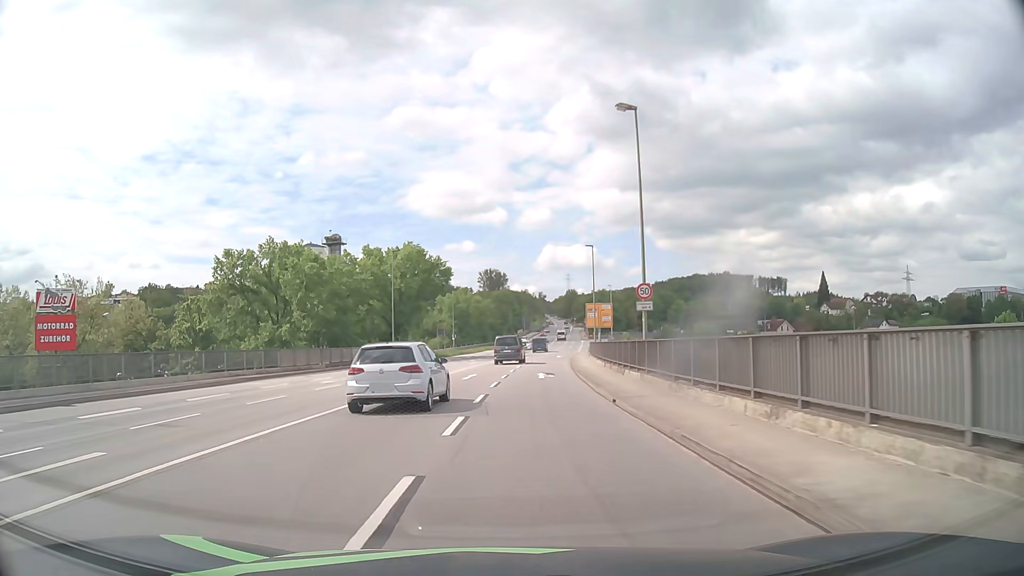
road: primary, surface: asphalt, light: Day
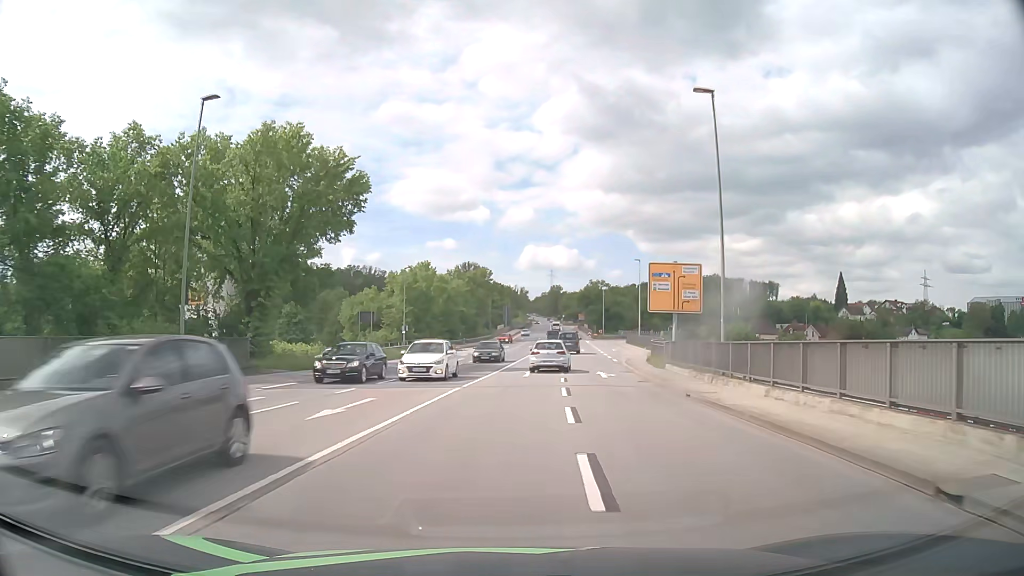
(+0.1, +40.8) m; +2°
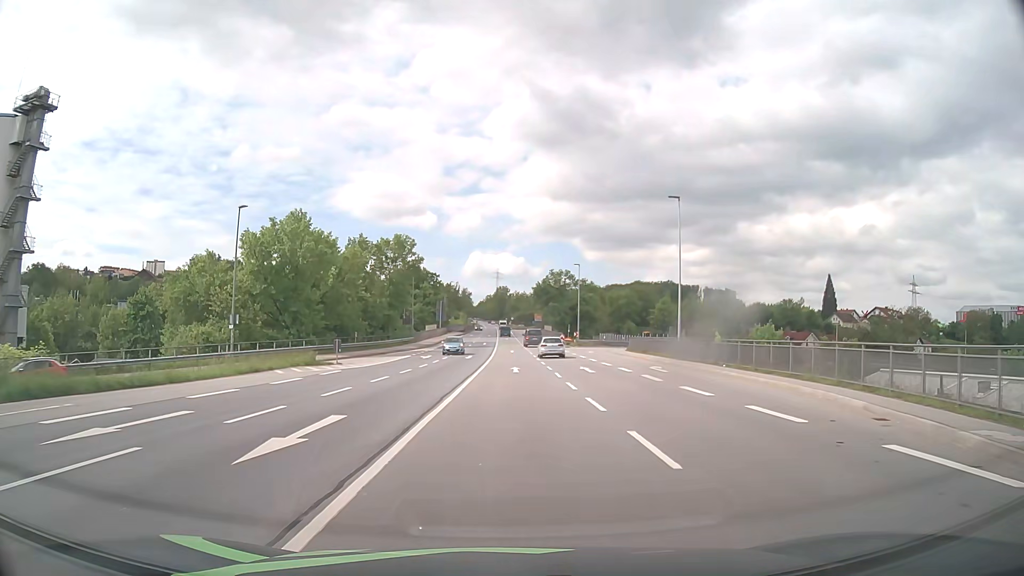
(+1.8, +40.2) m; +5°
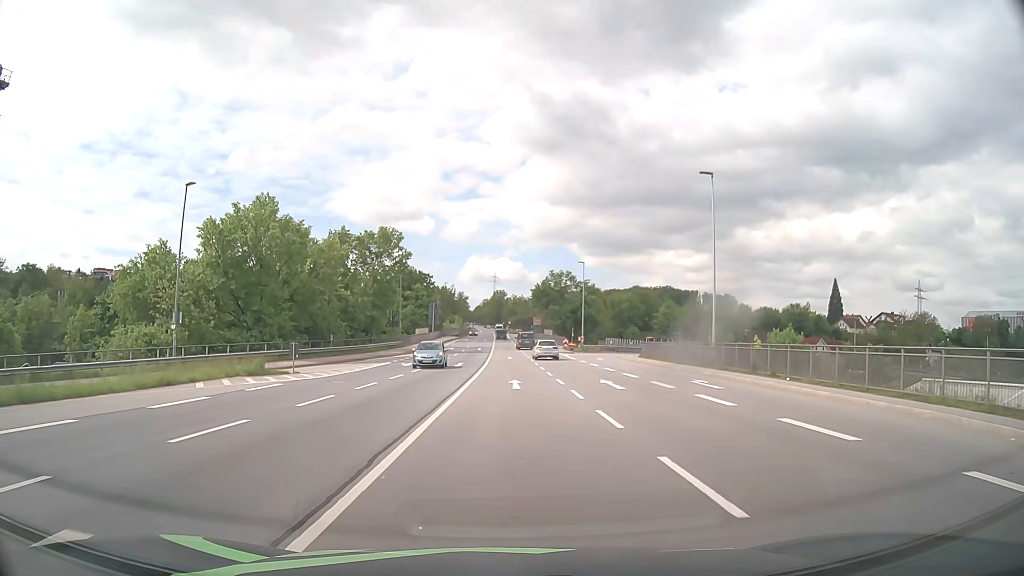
(0.0, +8.0) m; 0°
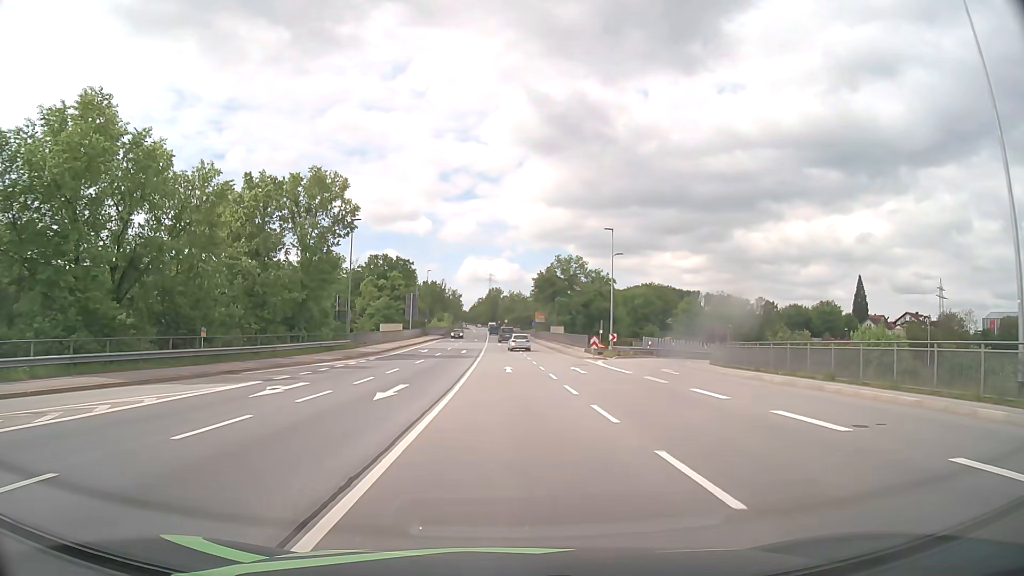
(0.0, +23.9) m; 0°
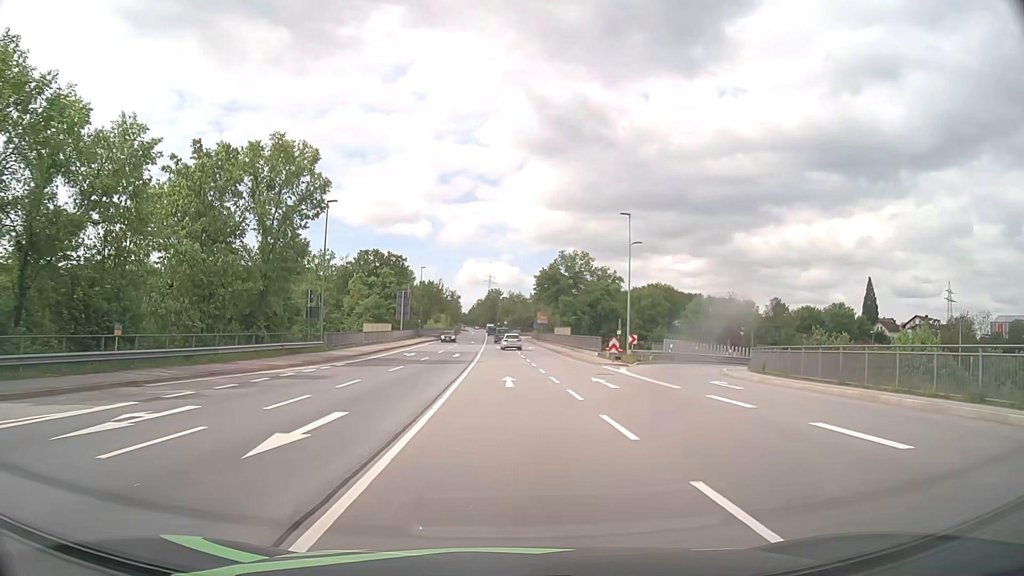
(0.0, +7.9) m; 0°
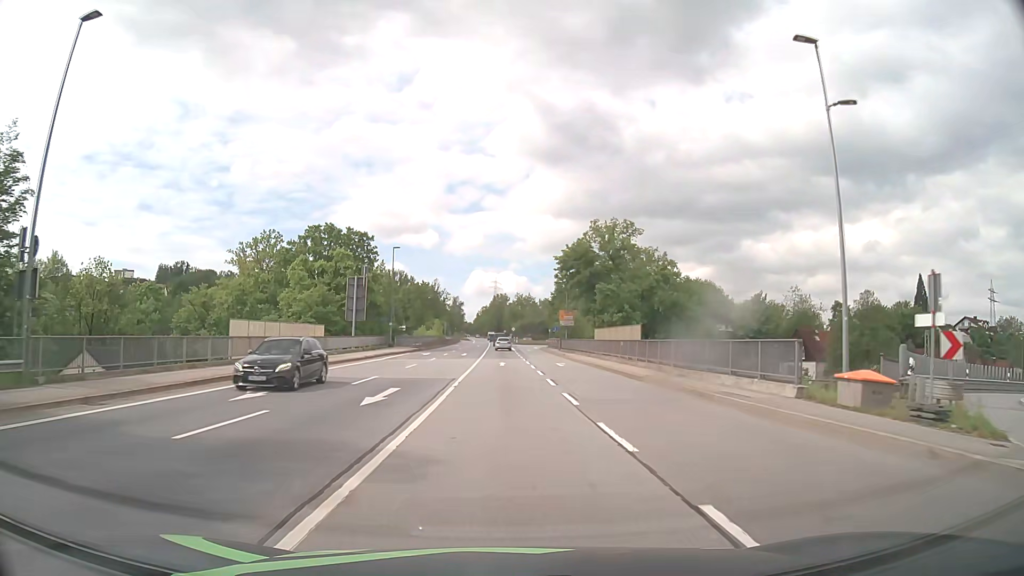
(-0.1, +30.9) m; -1°
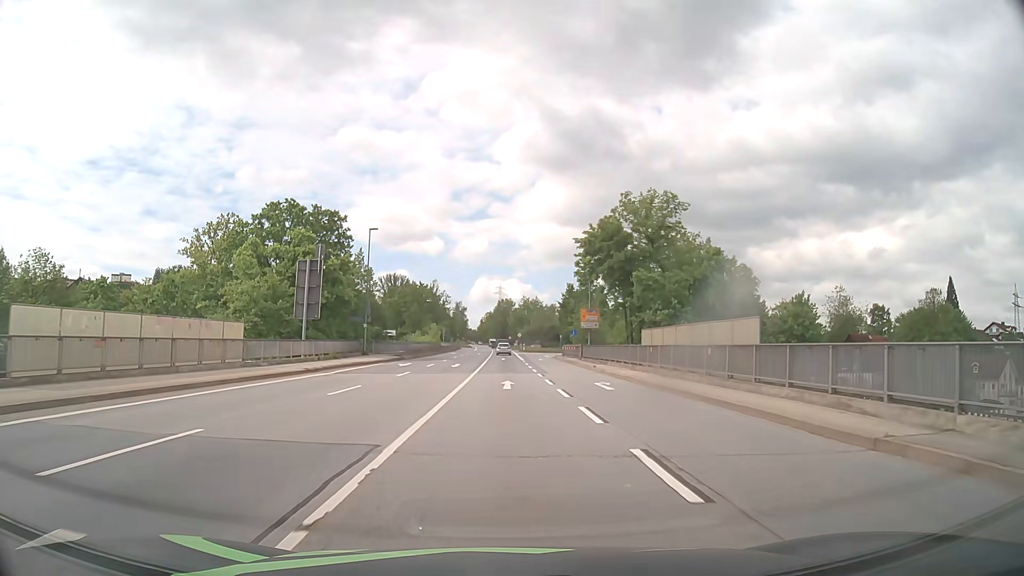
(0.0, +15.5) m; 0°
(0, +10) (0, +20) (0, +30) (0, +40) (0, +50) (0, +60) (0, +70) (0, +80) (0, +90) (0, +100) m
